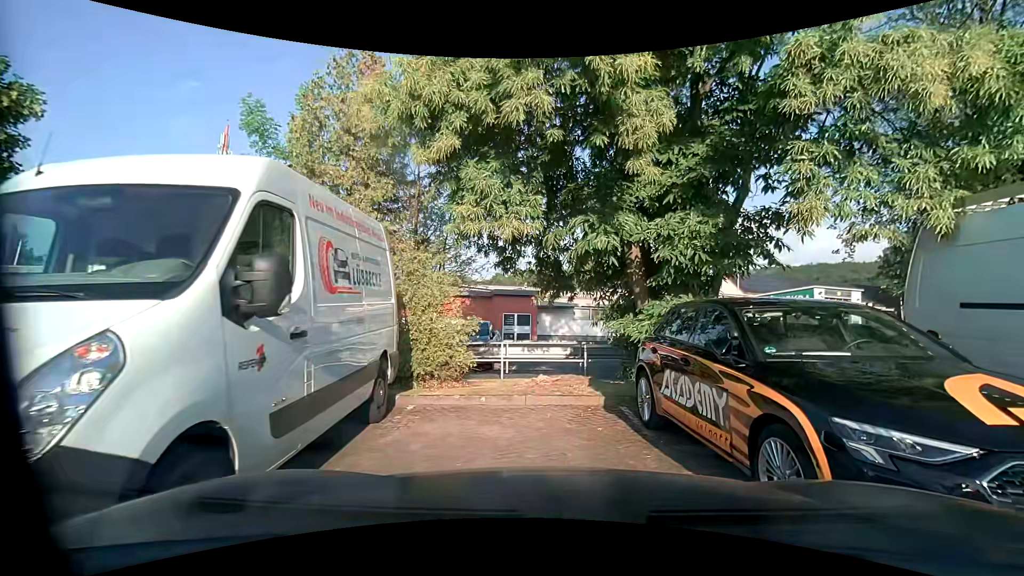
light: Day
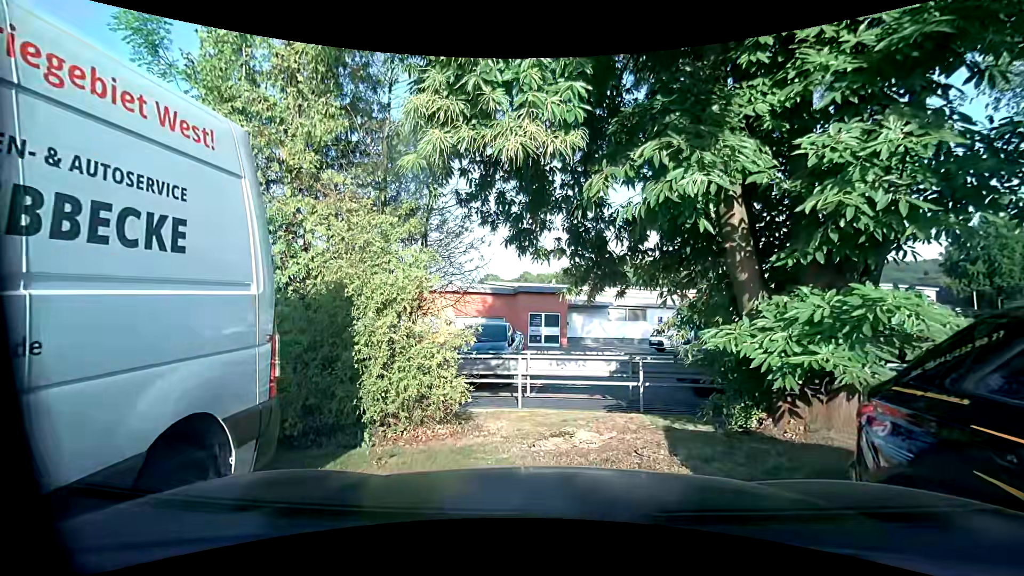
(-0.1, +3.7) m; -4°
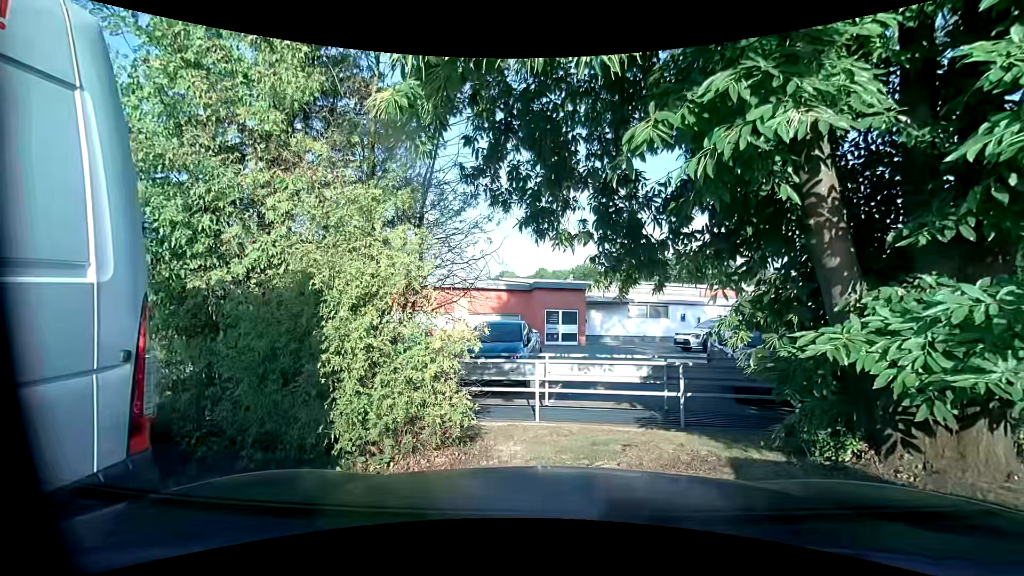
(0.0, +1.2) m; 0°
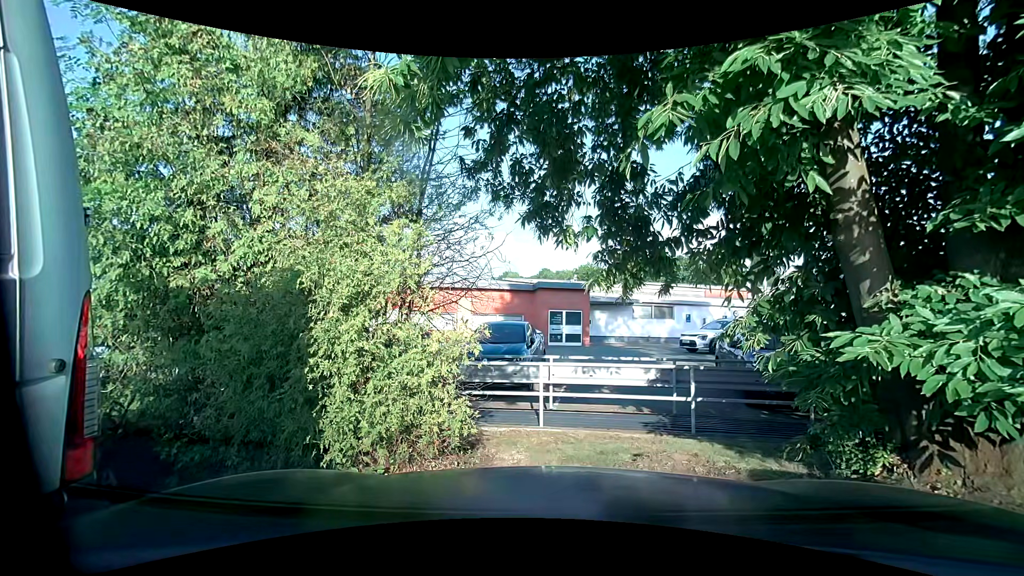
(0.0, +0.4) m; 0°
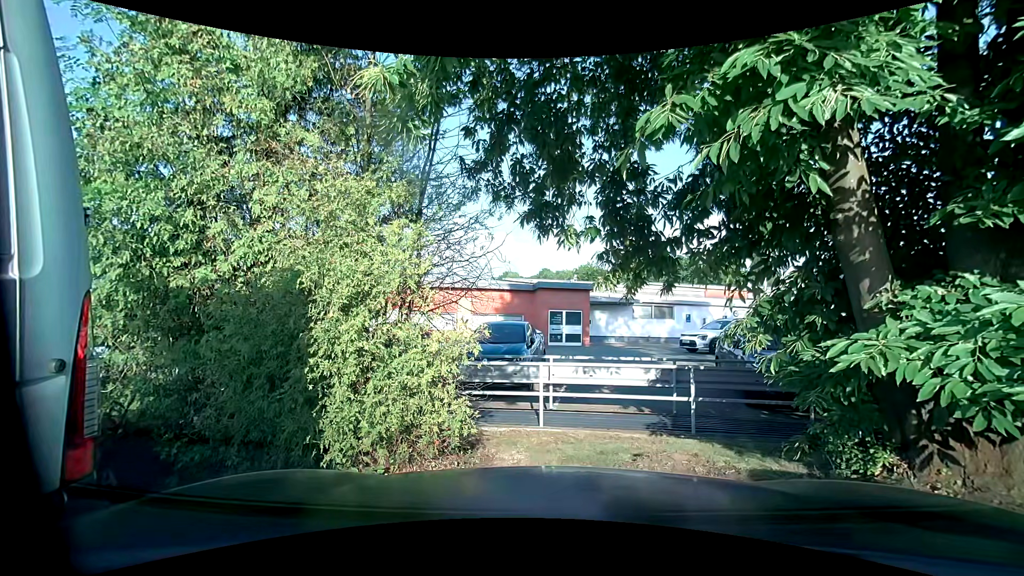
(0.0, 0.0) m; 0°
